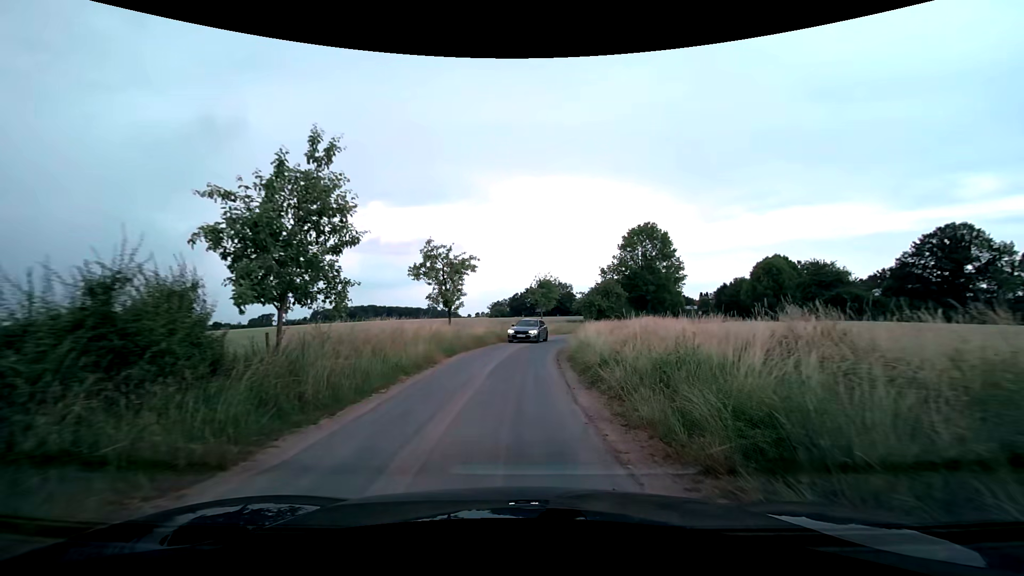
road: unclassified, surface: asphalt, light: Day
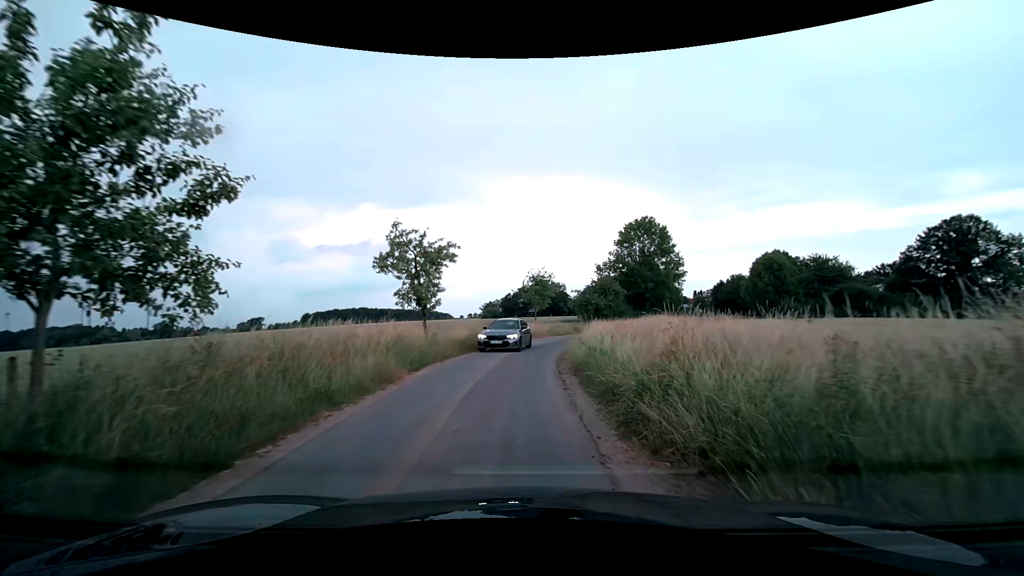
(0.0, +4.3) m; +2°
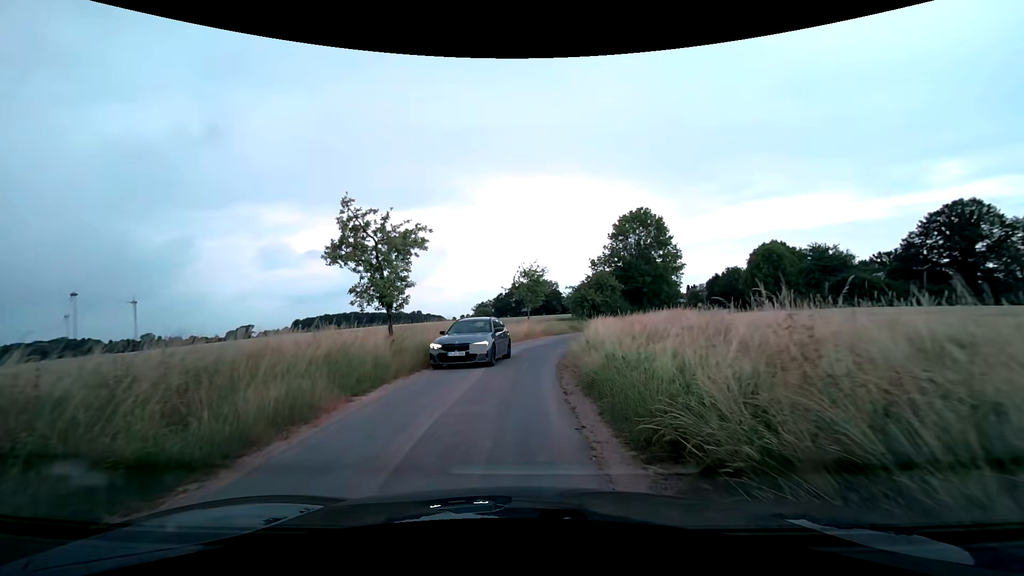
(0.0, +3.8) m; +2°
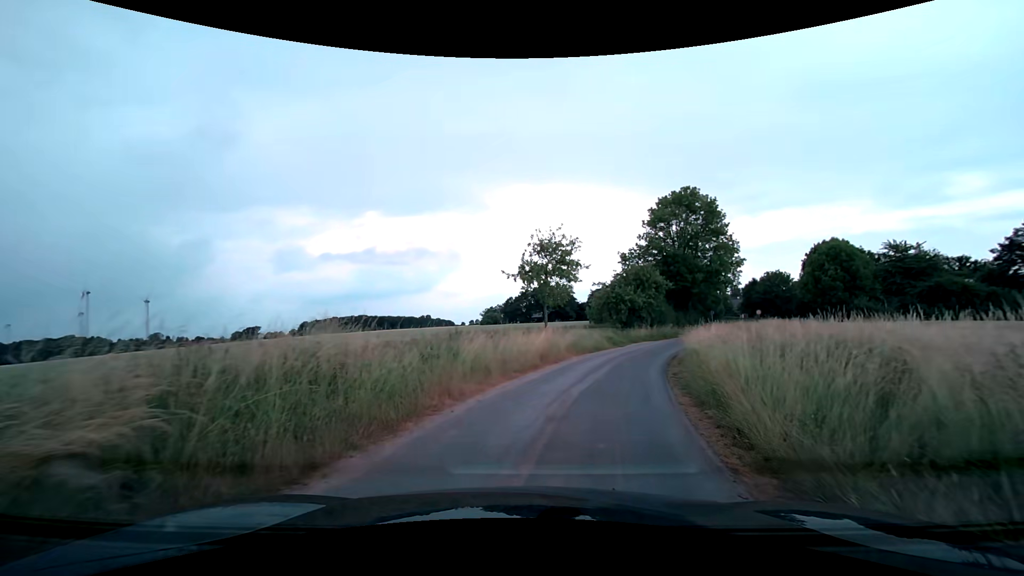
(-0.6, +16.1) m; -3°
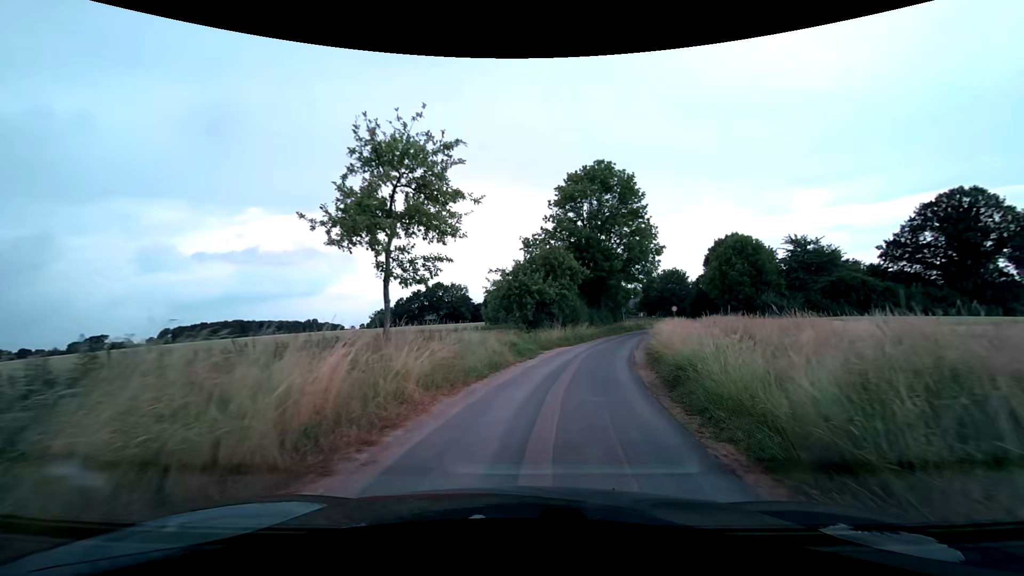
(+1.3, +12.8) m; +11°
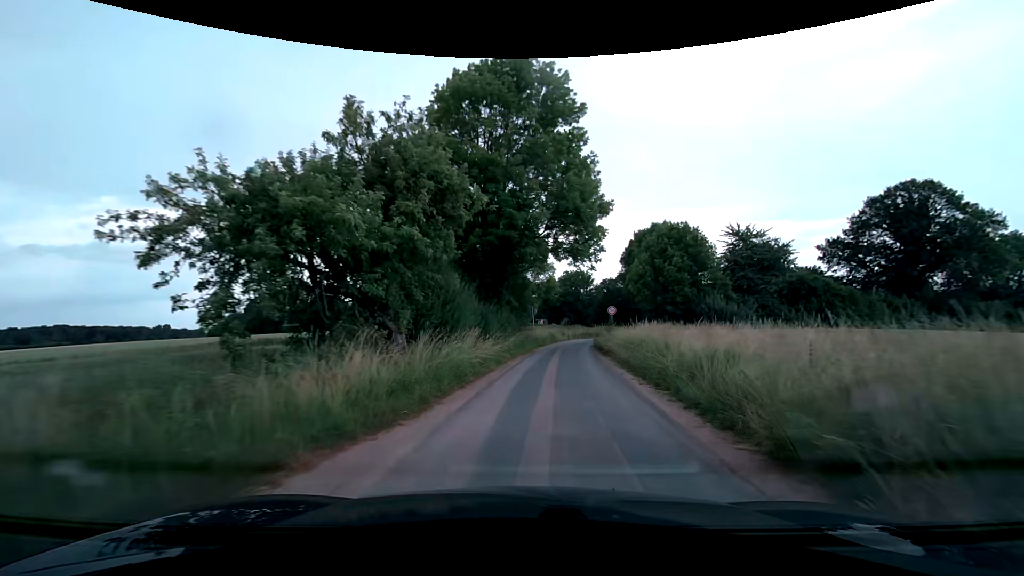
(+2.6, +23.0) m; +13°
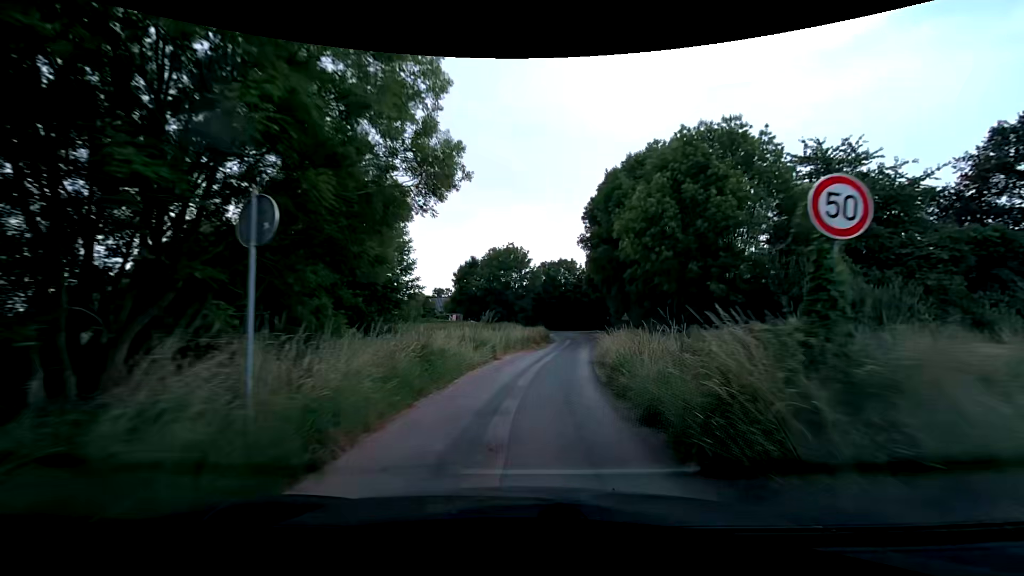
(+2.7, +32.3) m; +9°
(0, +10) (+1, +20) (+3, +30) (+4, +40) (+6, +50) (+6, +60) (+6, +70) (+5, +79) (+1, +89) (-3, +98) m
